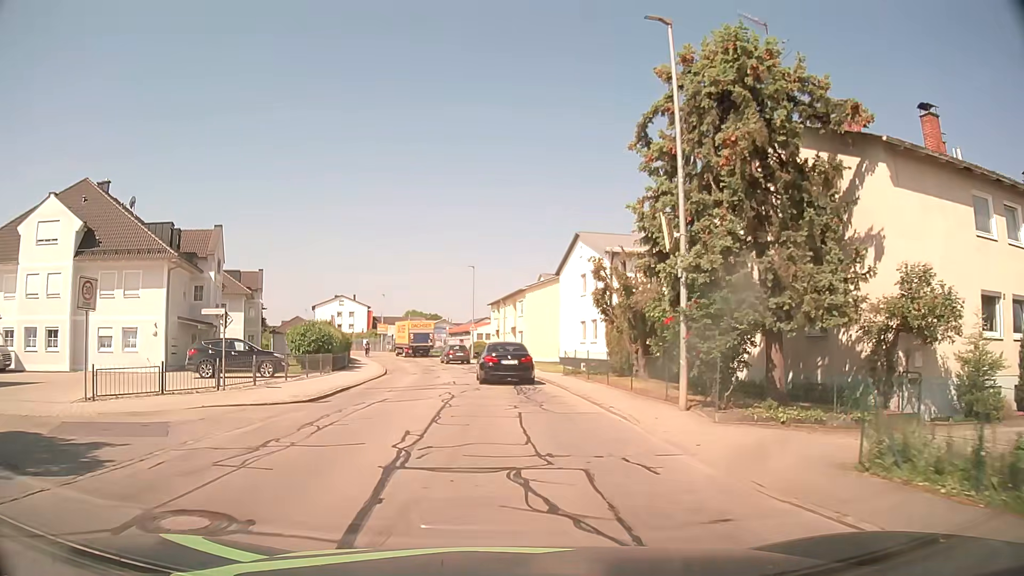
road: unclassified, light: Day
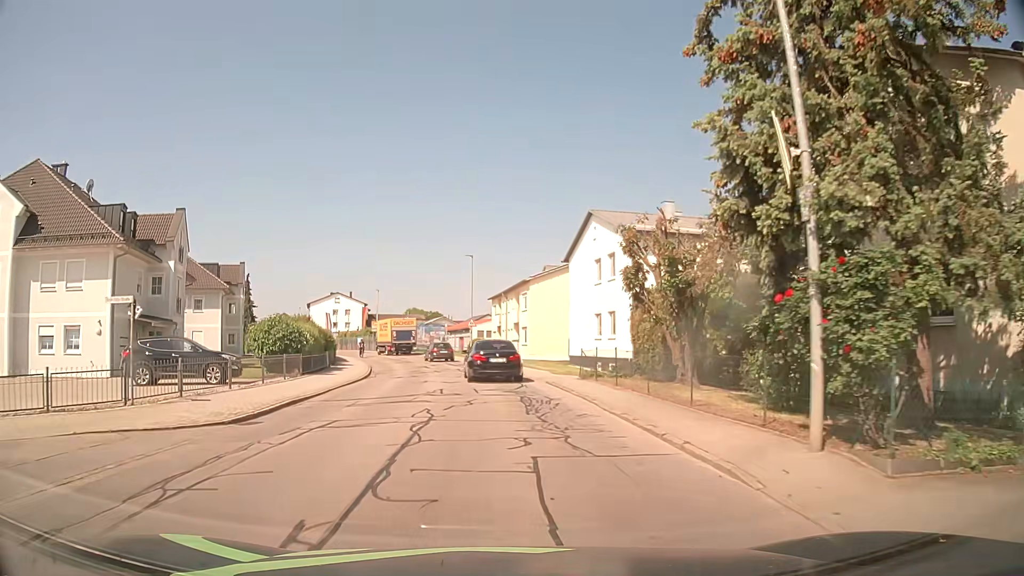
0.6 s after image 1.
(0.0, +5.8) m; +1°
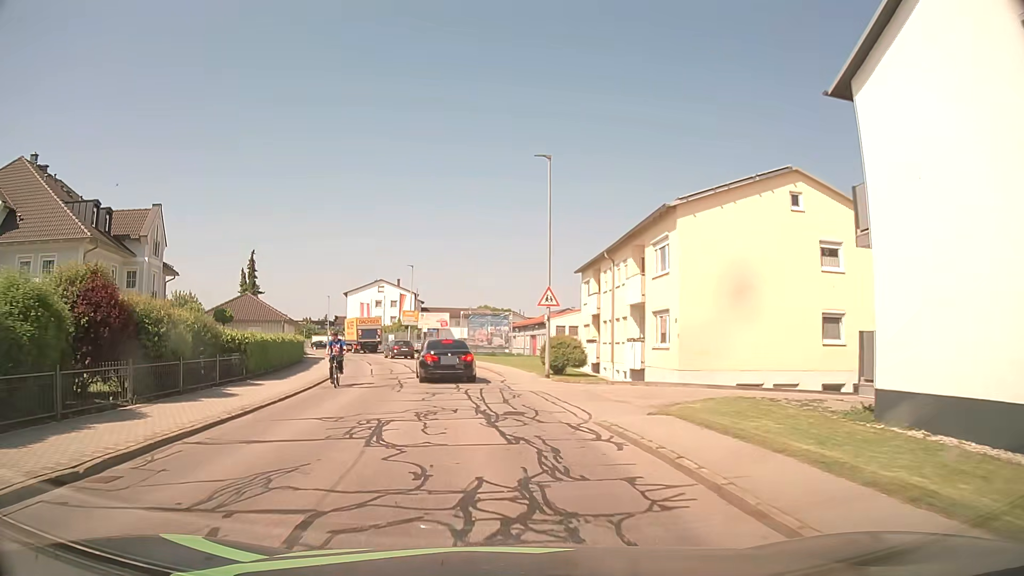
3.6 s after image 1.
(-1.9, +29.2) m; -7°
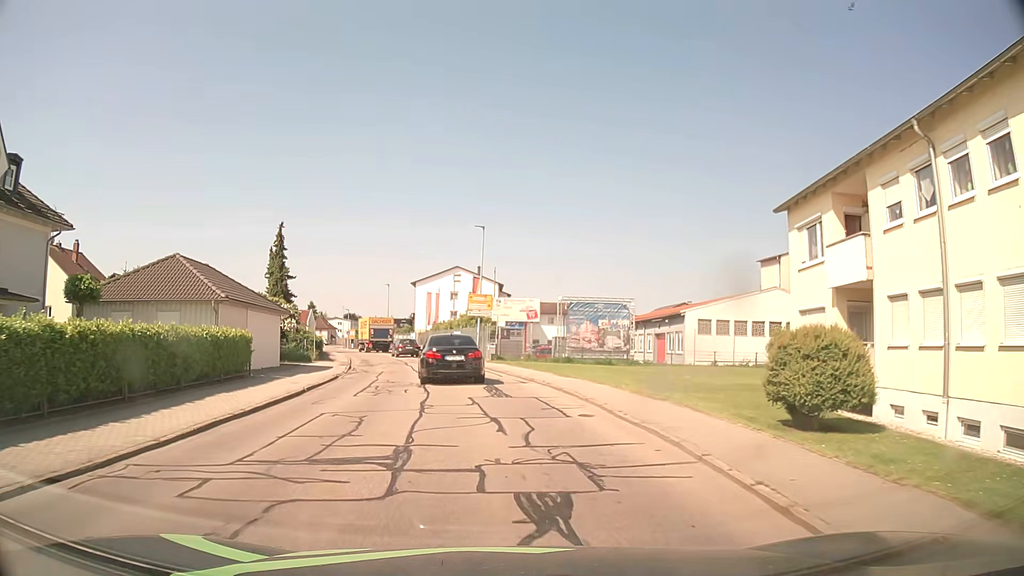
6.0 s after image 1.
(-1.5, +22.0) m; -7°
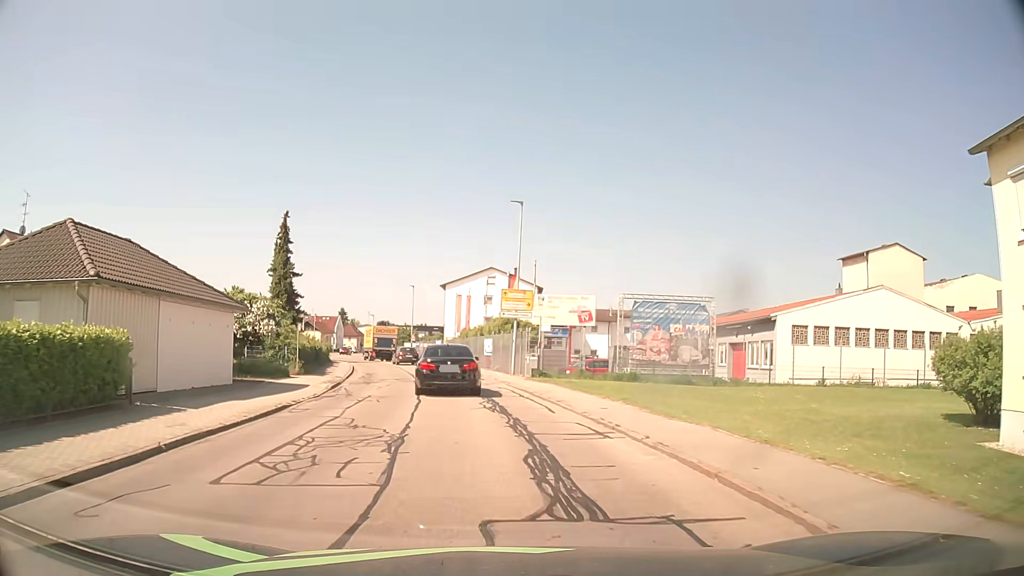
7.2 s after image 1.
(-0.4, +9.9) m; -4°
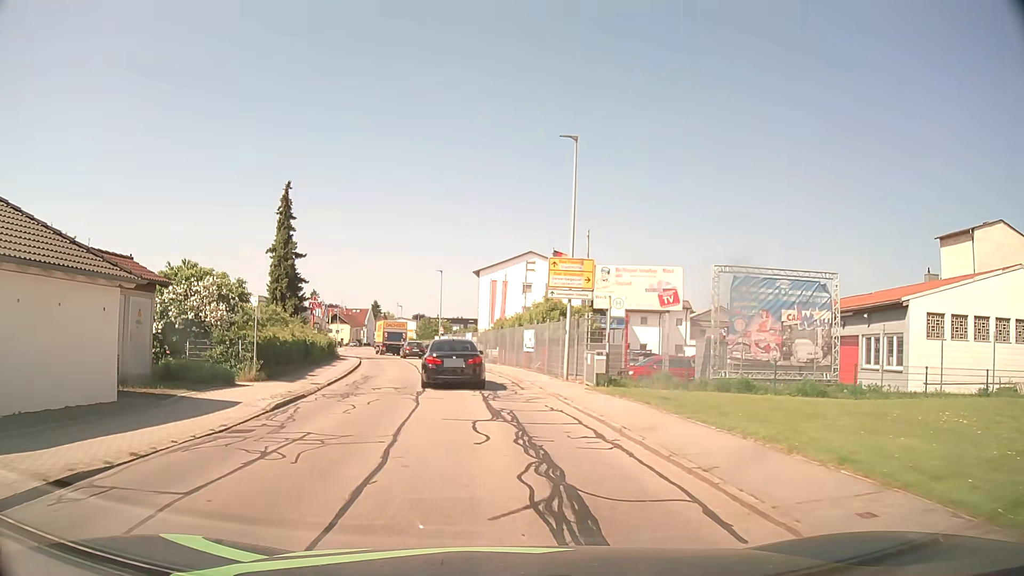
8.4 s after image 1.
(-0.2, +9.7) m; -2°
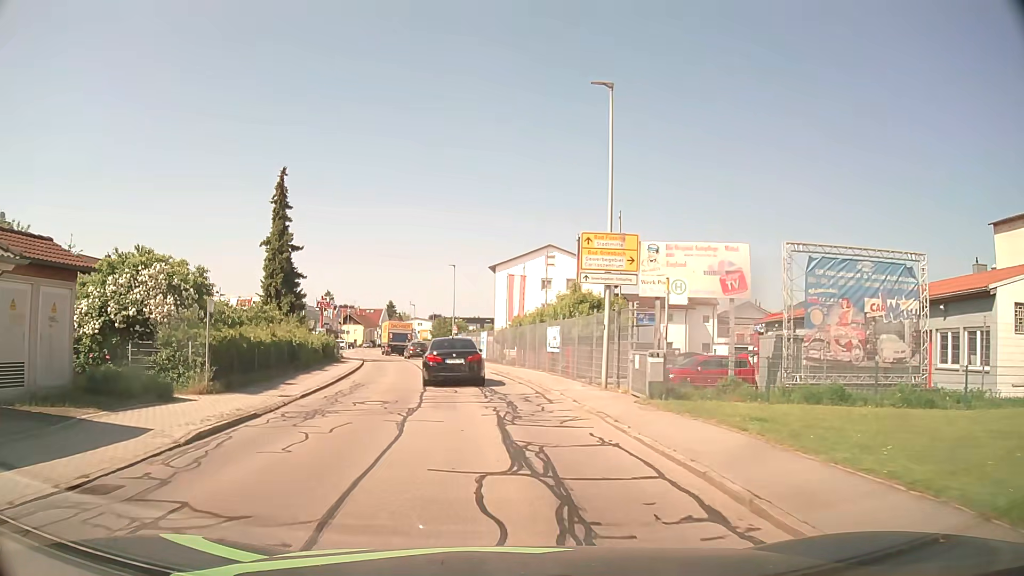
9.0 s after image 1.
(-0.1, +4.9) m; -2°
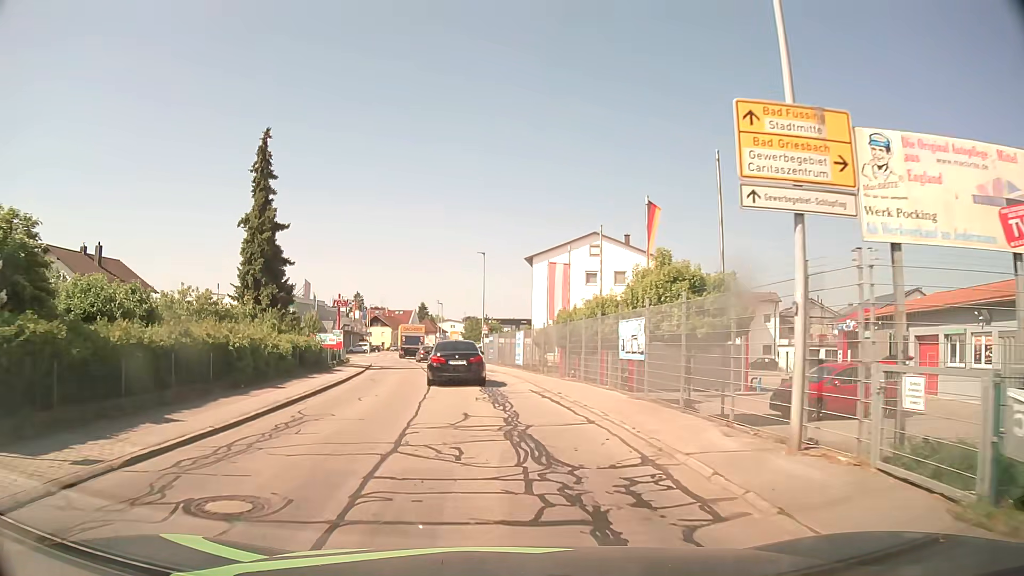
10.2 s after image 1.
(-0.3, +10.2) m; -3°
(0, +10) (-1, +20) (-2, +30) (-3, +40) (-5, +50) (-6, +60) (-8, +69) (-10, +79) (-12, +89) (-14, +99) m
